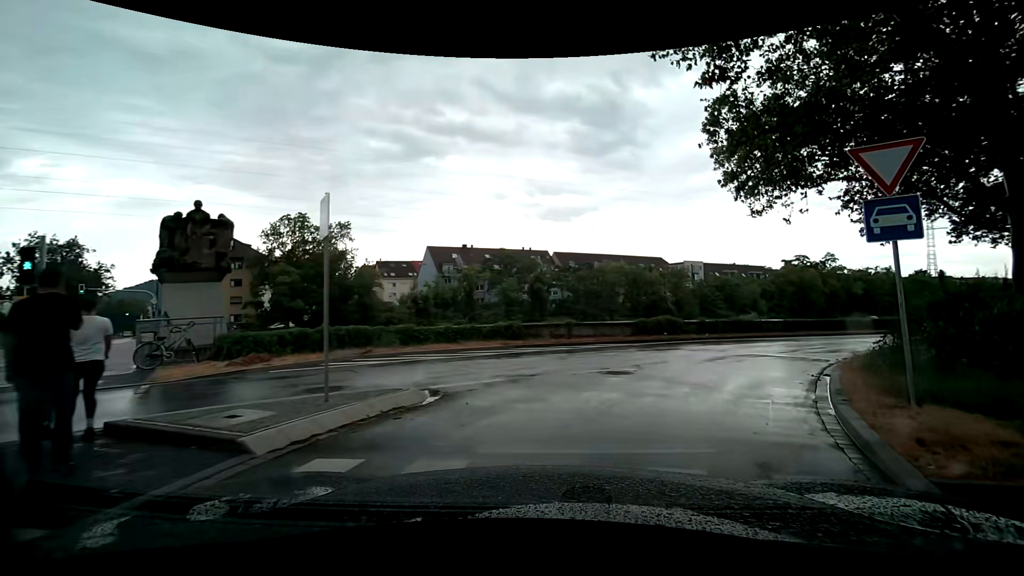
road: secondary_link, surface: asphalt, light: Day
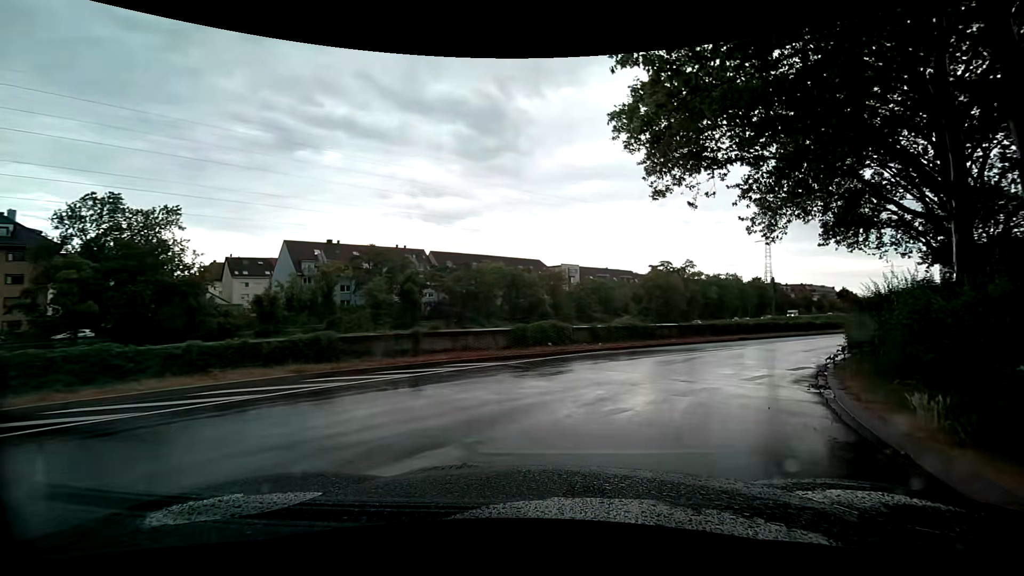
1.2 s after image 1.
(+0.5, +6.9) m; +10°
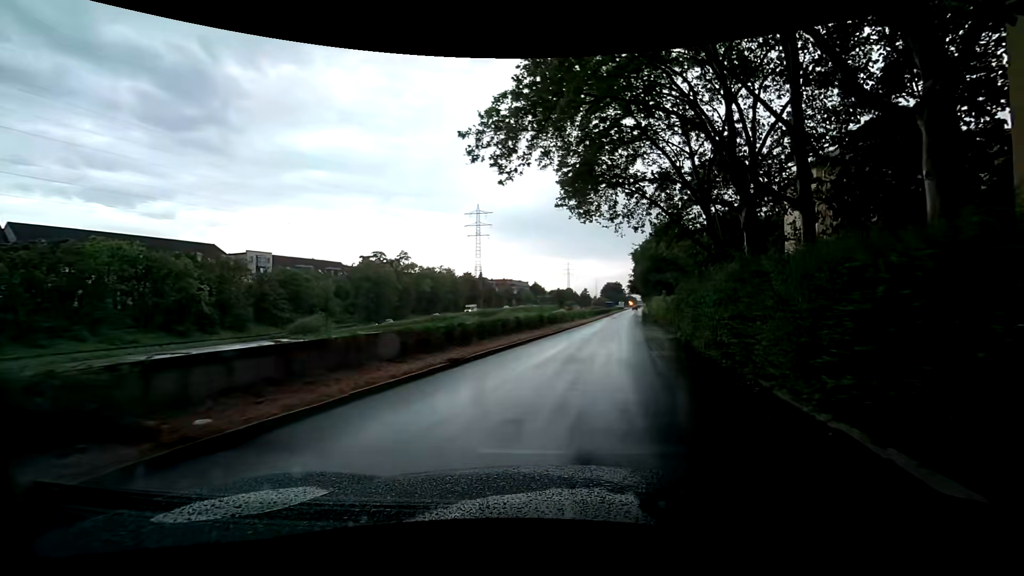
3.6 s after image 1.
(+5.8, +16.8) m; +35°
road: trunk_link
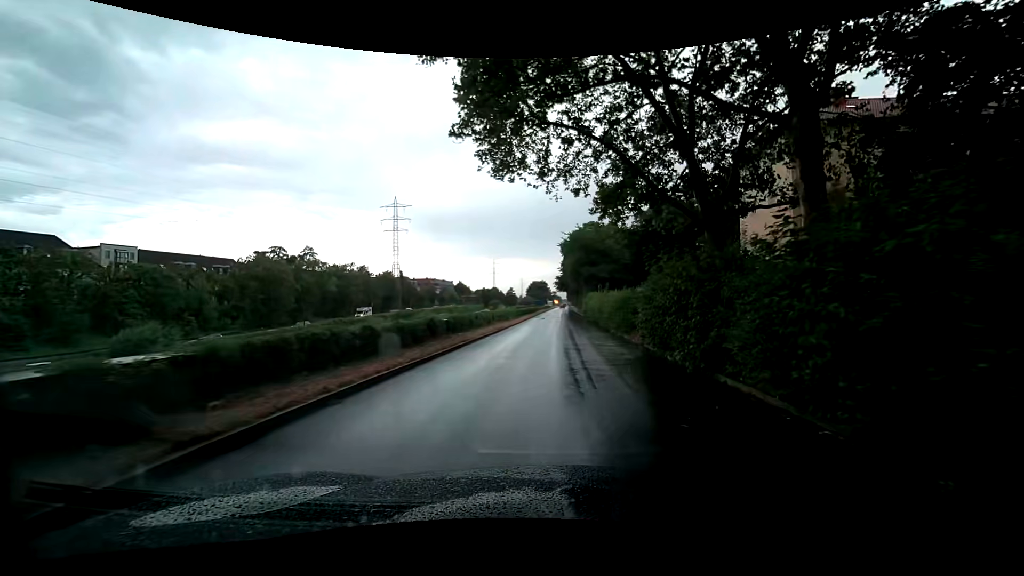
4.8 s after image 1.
(+1.1, +10.9) m; +10°
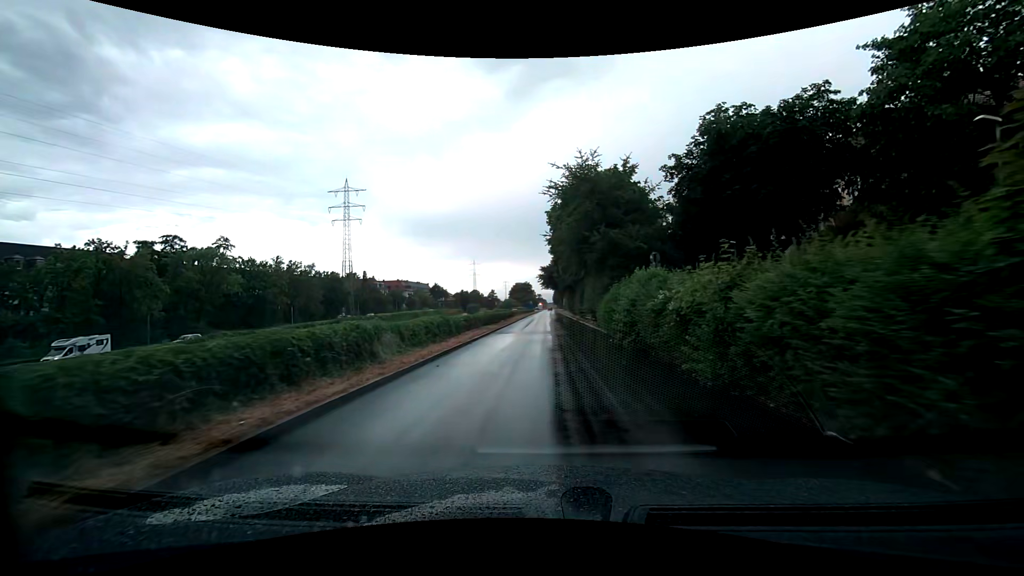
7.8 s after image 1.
(+0.6, +29.6) m; +2°
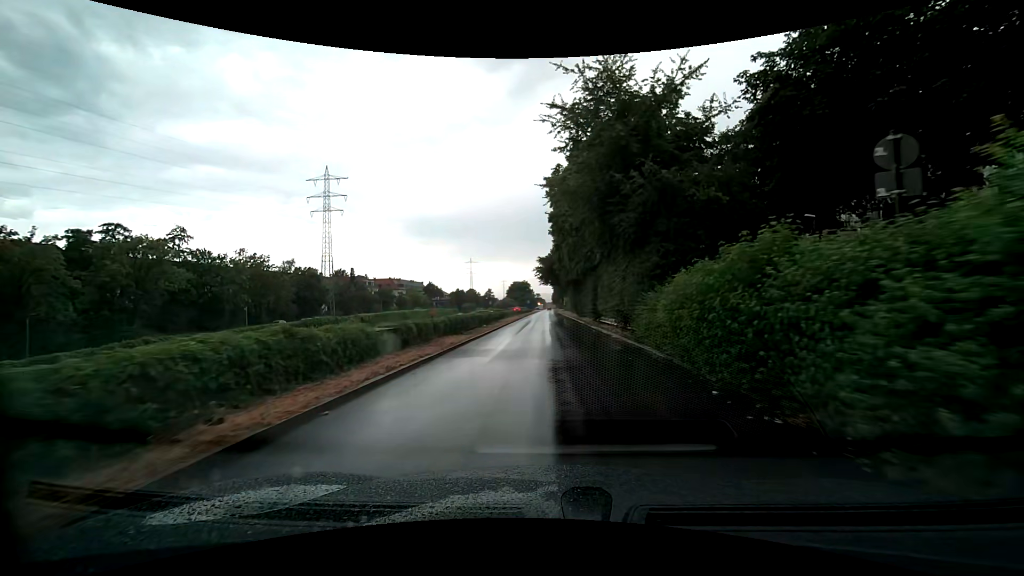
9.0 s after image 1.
(+0.1, +12.6) m; +1°
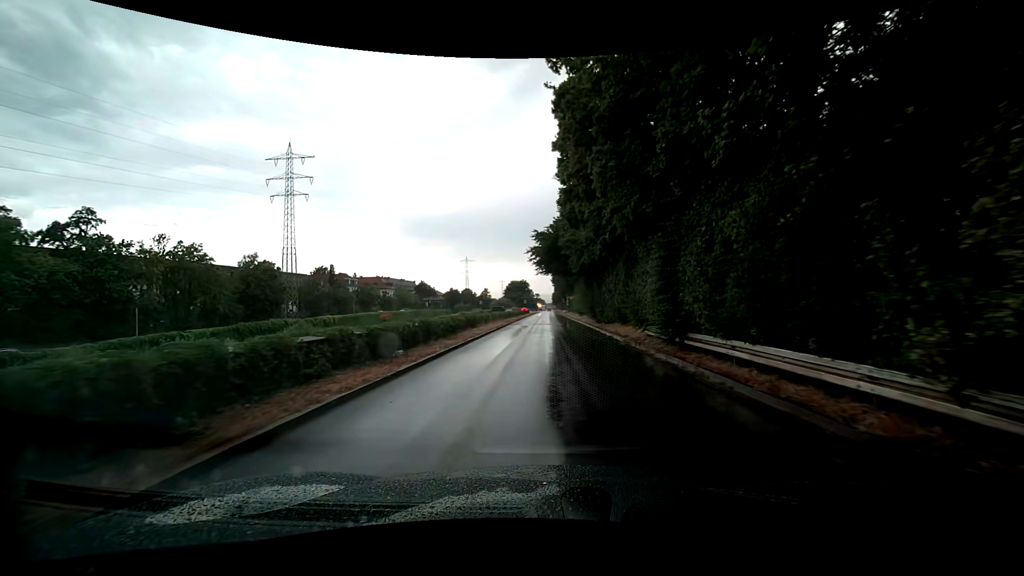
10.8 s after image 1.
(-0.2, +19.5) m; -1°
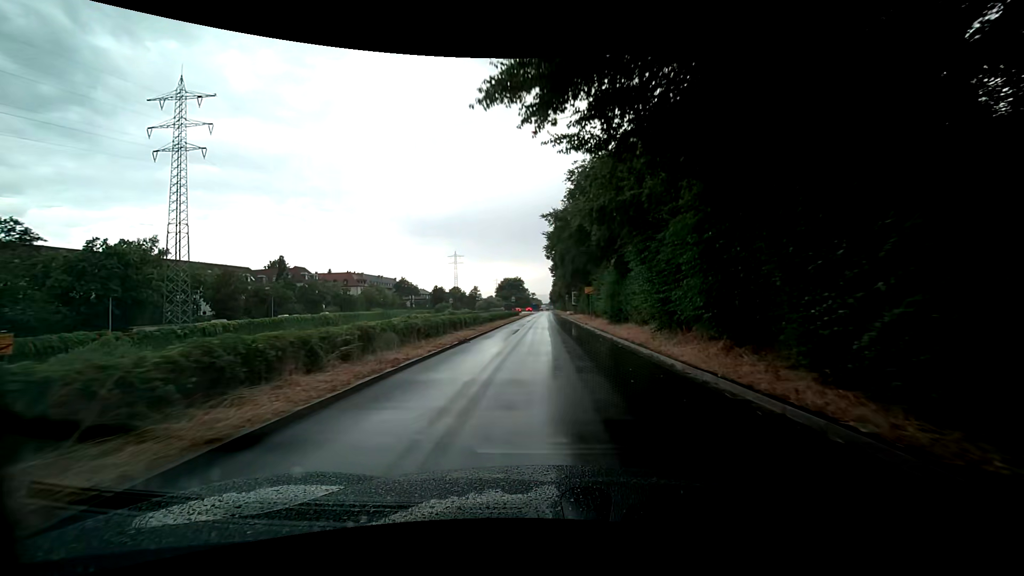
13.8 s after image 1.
(+0.3, +33.2) m; 0°
(0, +10) (0, +20) (0, +30) (0, +40) (0, +50) (0, +60) (+1, +70) (+1, +80) (+1, +90) (+1, +100) m
